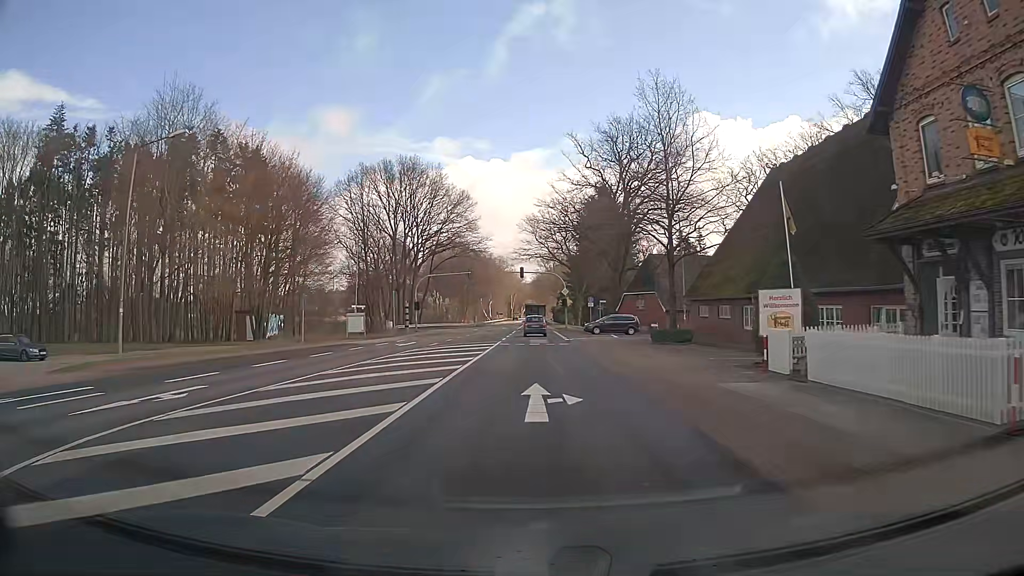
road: primary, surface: asphalt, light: Day
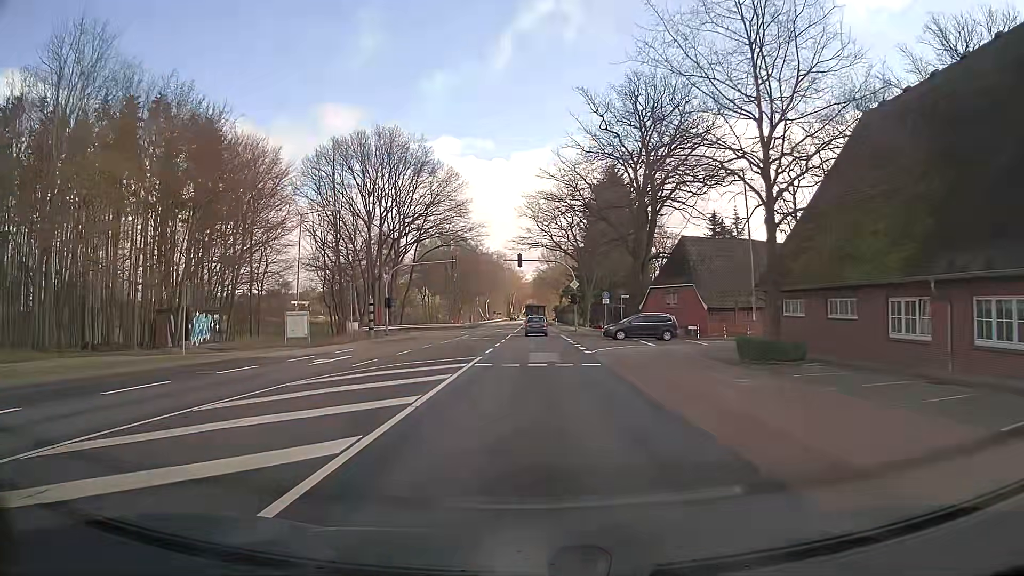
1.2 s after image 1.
(+0.1, +15.2) m; 0°
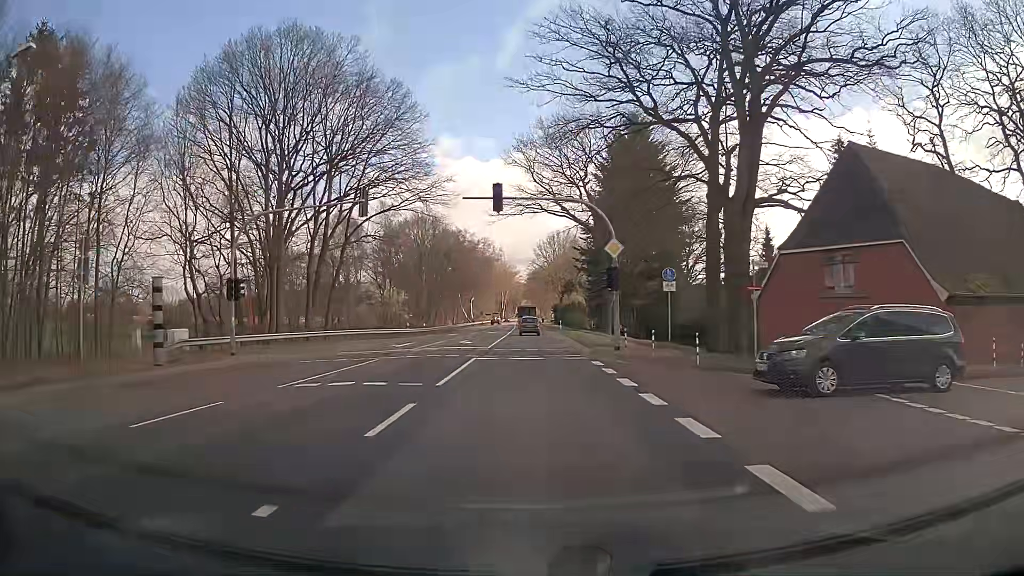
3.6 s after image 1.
(+0.1, +30.4) m; 0°
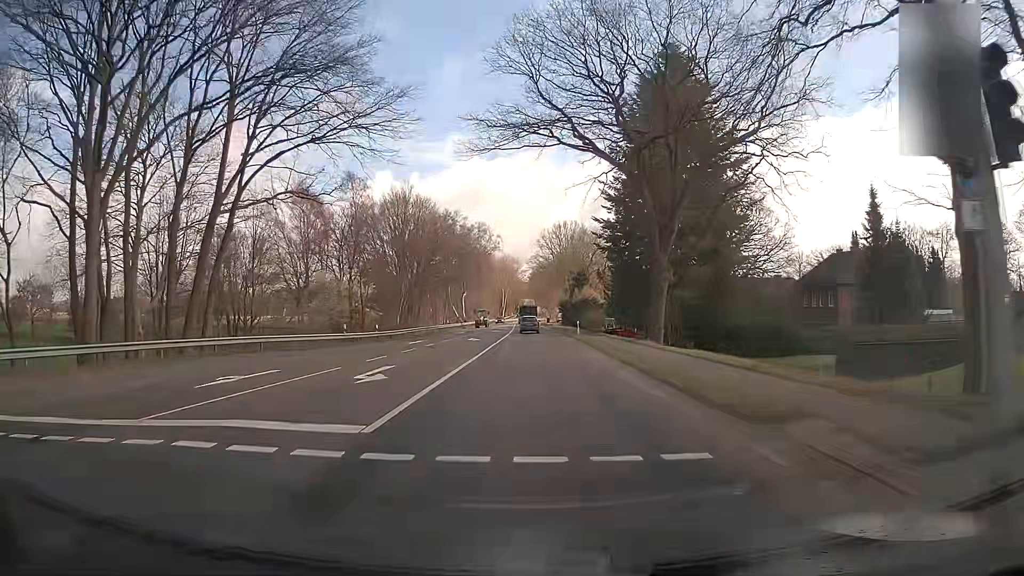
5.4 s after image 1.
(0.0, +22.9) m; 0°
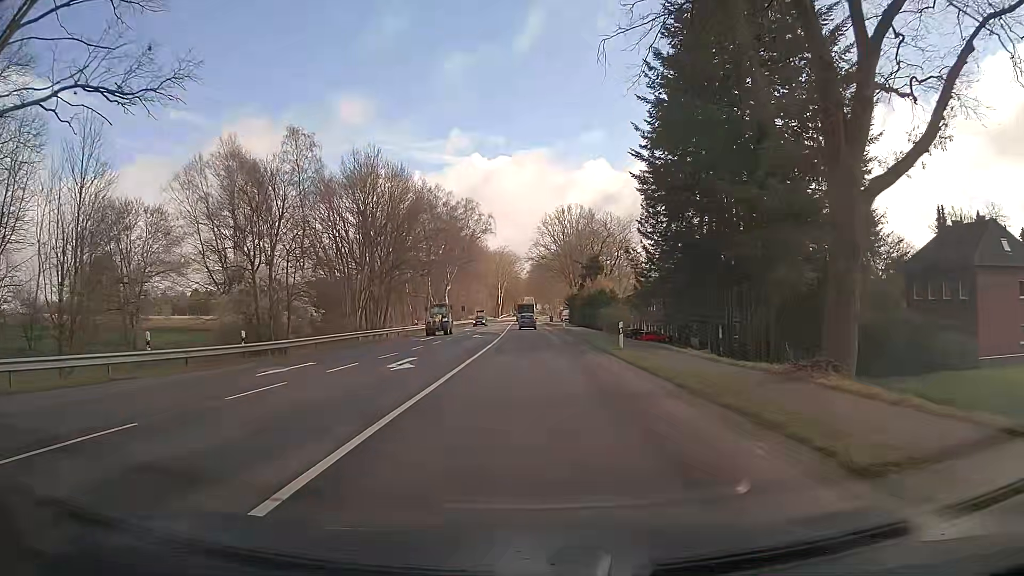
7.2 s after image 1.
(+0.1, +22.9) m; 0°
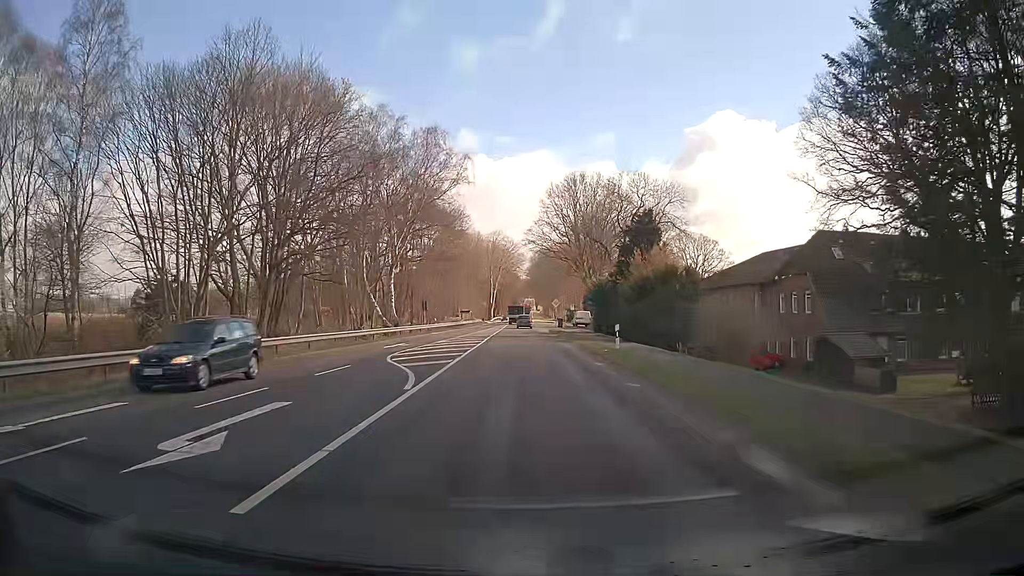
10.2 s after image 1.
(+0.1, +38.1) m; 0°
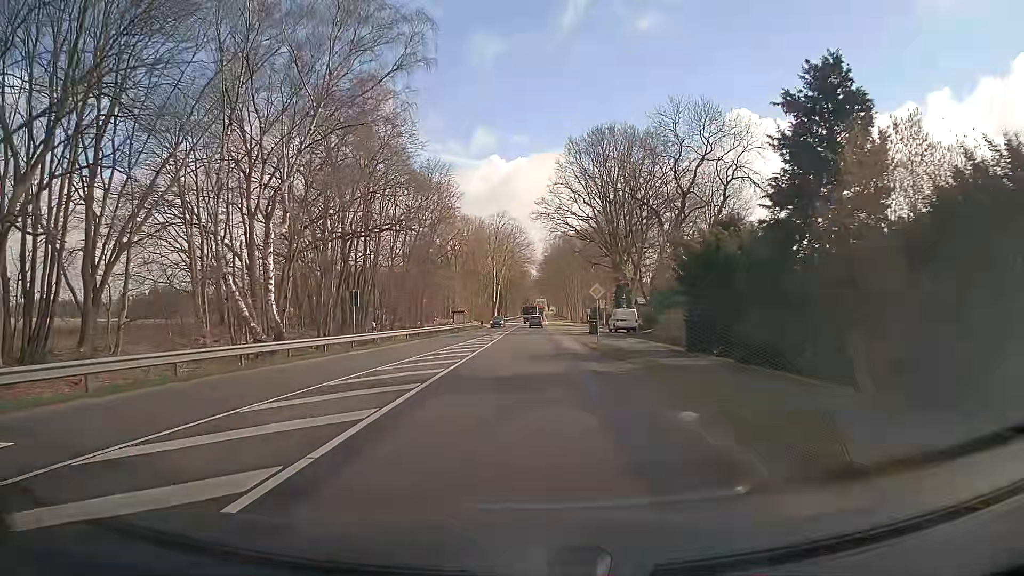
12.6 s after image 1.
(-0.3, +30.4) m; -1°
